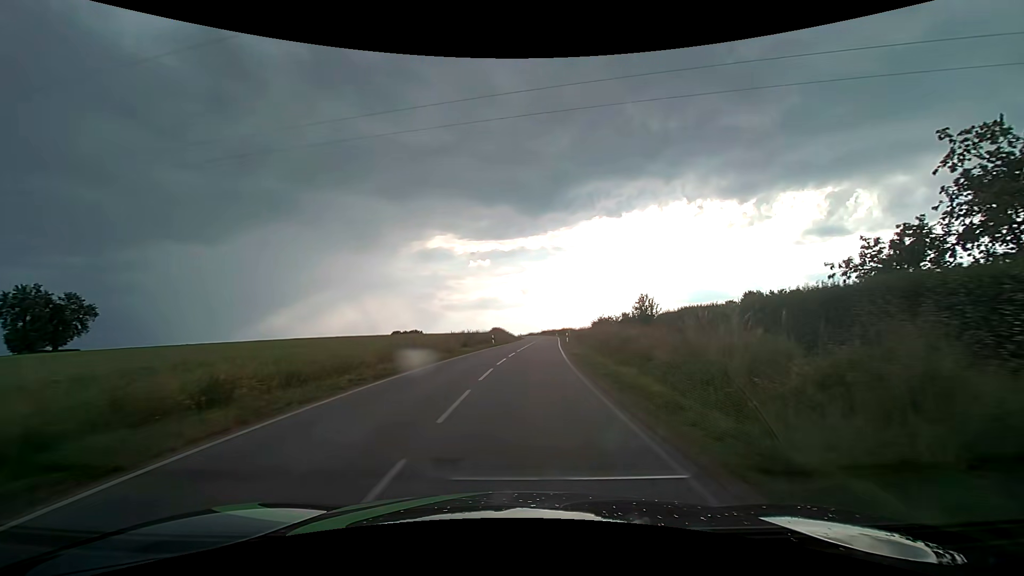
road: tertiary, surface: asphalt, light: Day
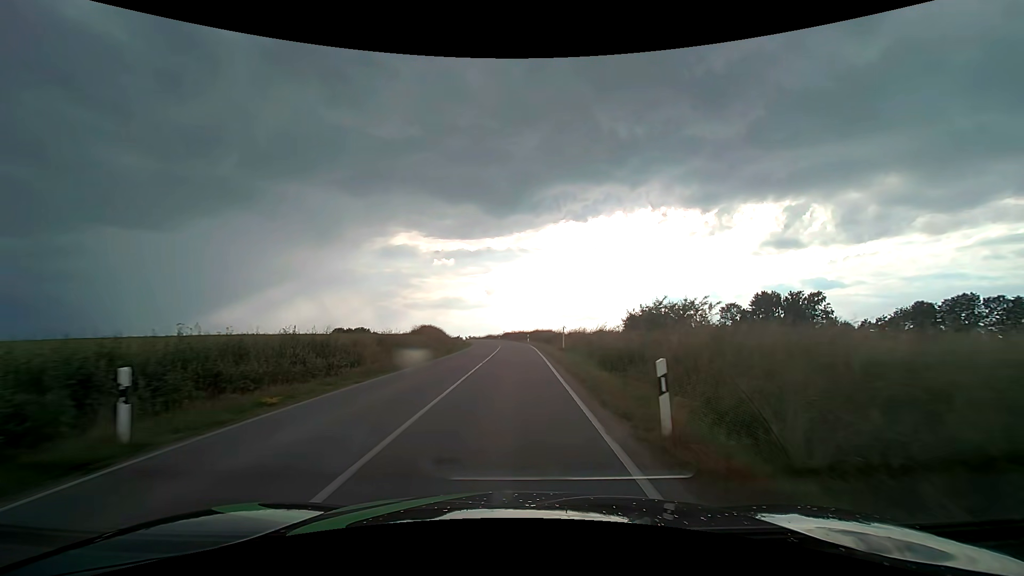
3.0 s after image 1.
(+2.4, +42.2) m; +4°
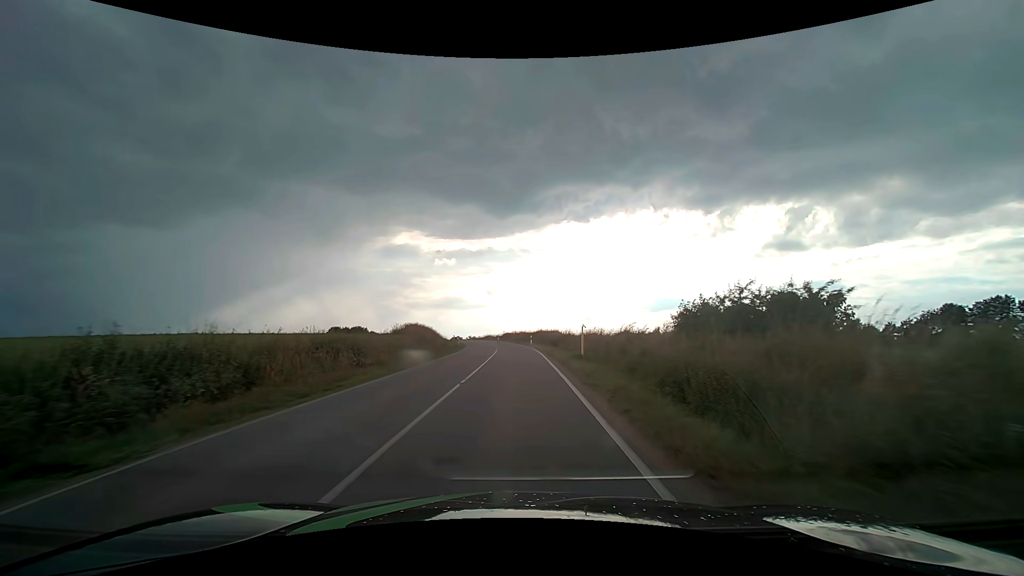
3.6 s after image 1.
(0.0, +8.8) m; 0°
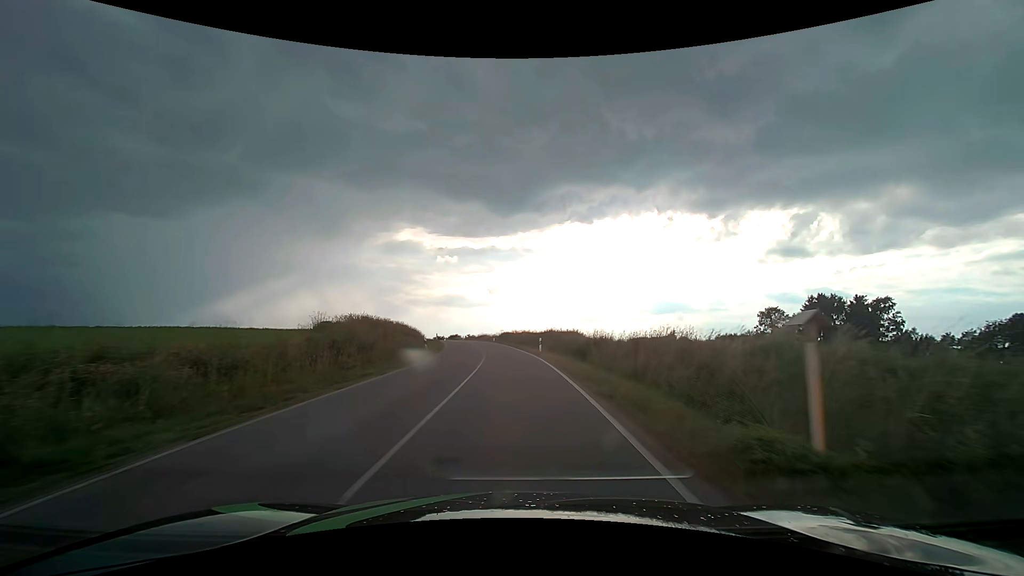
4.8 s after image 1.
(0.0, +17.9) m; 0°
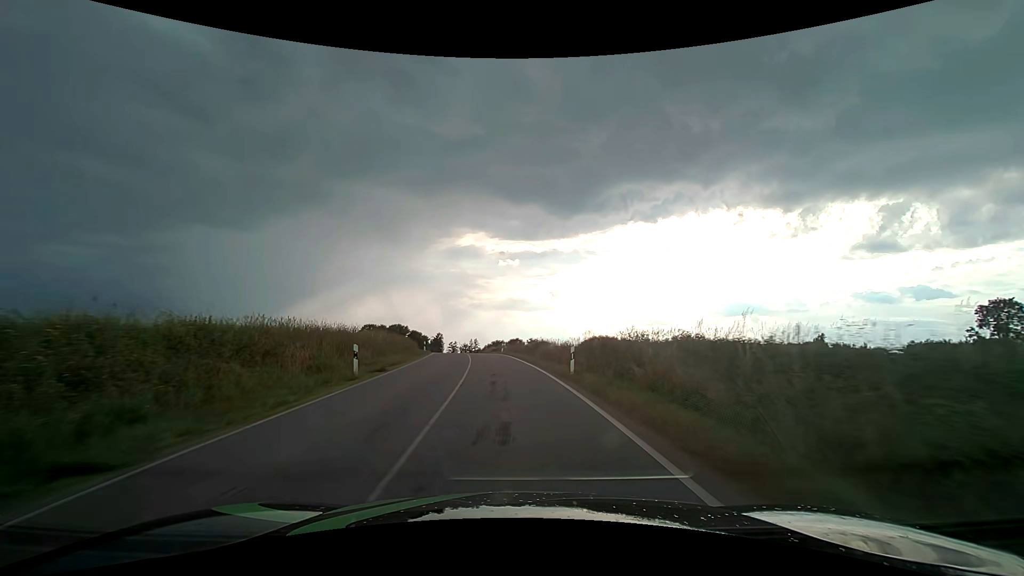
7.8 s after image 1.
(-2.2, +45.9) m; -7°
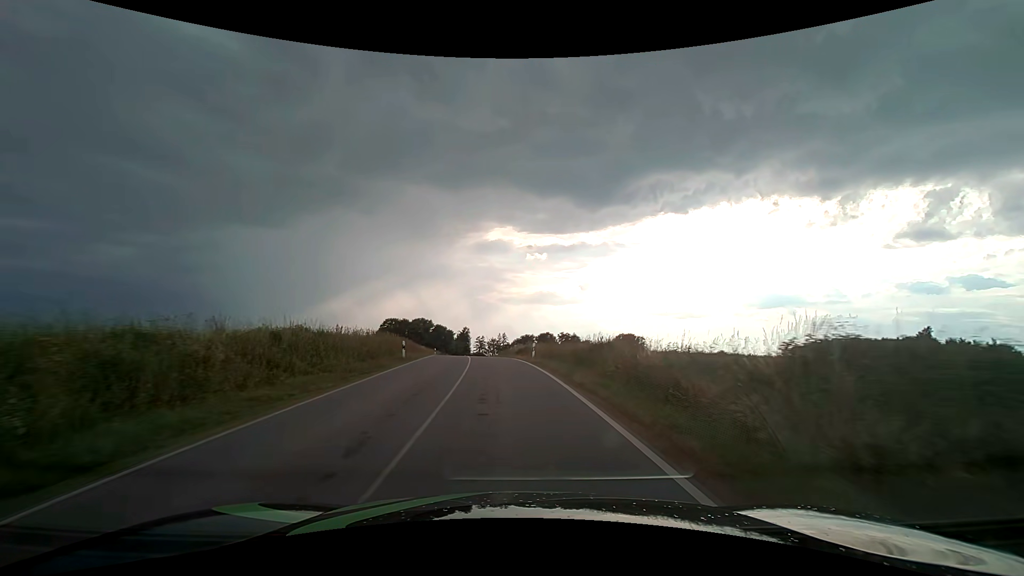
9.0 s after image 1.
(-0.6, +18.7) m; -3°
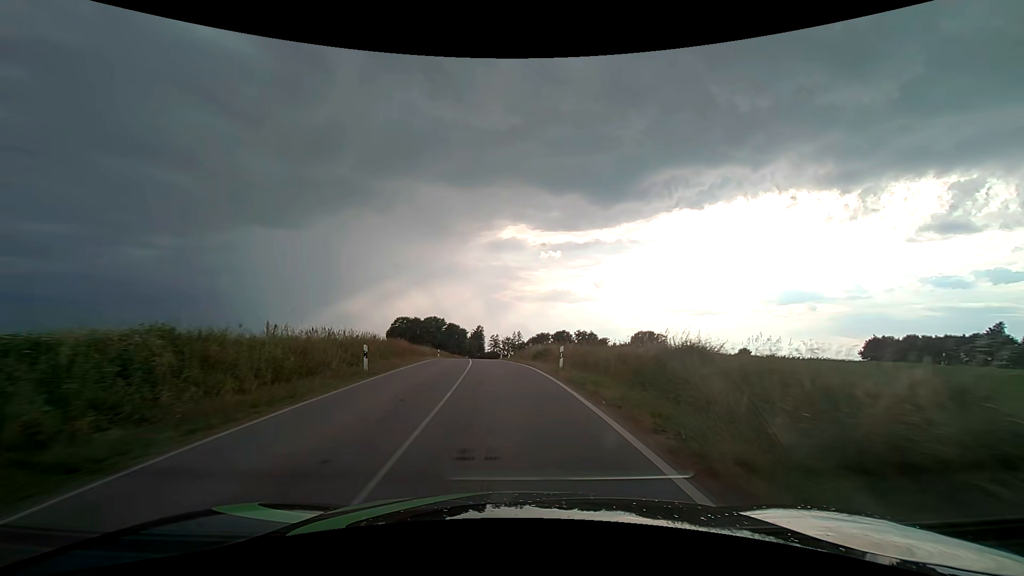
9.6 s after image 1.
(-0.1, +9.4) m; -2°
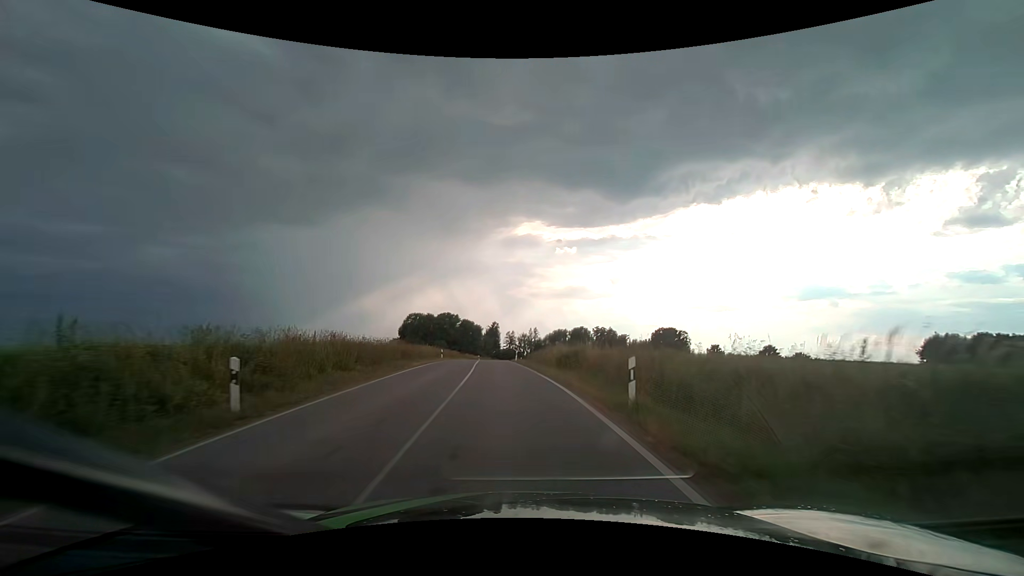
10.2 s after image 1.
(-0.2, +9.3) m; -2°
(0, +10) (-1, +20) (-1, +30) (-2, +40) (-2, +50) (-3, +60) (-3, +70) (-2, +80) (-1, +90) (0, +100) m
